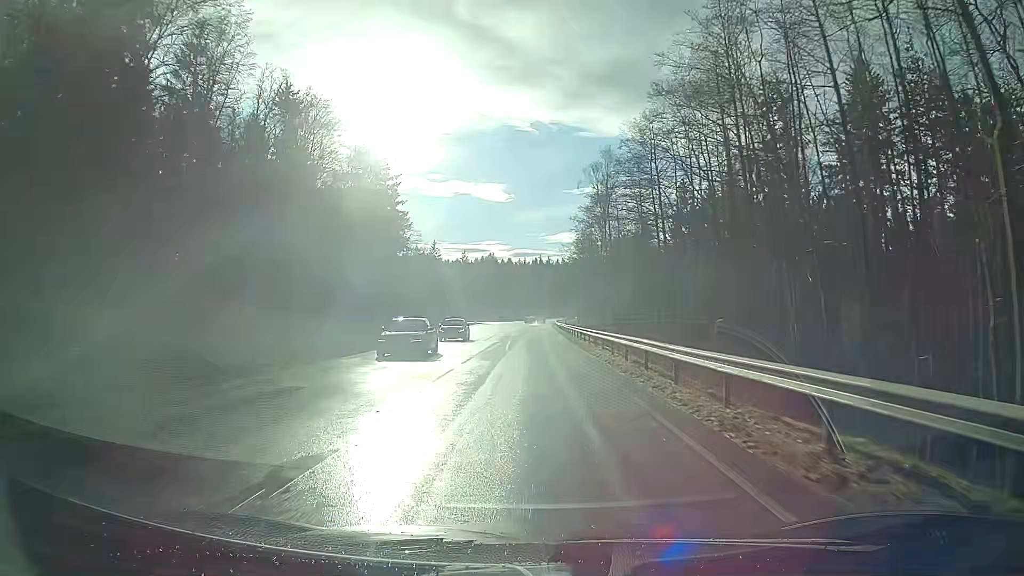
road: secondary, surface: asphalt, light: Day
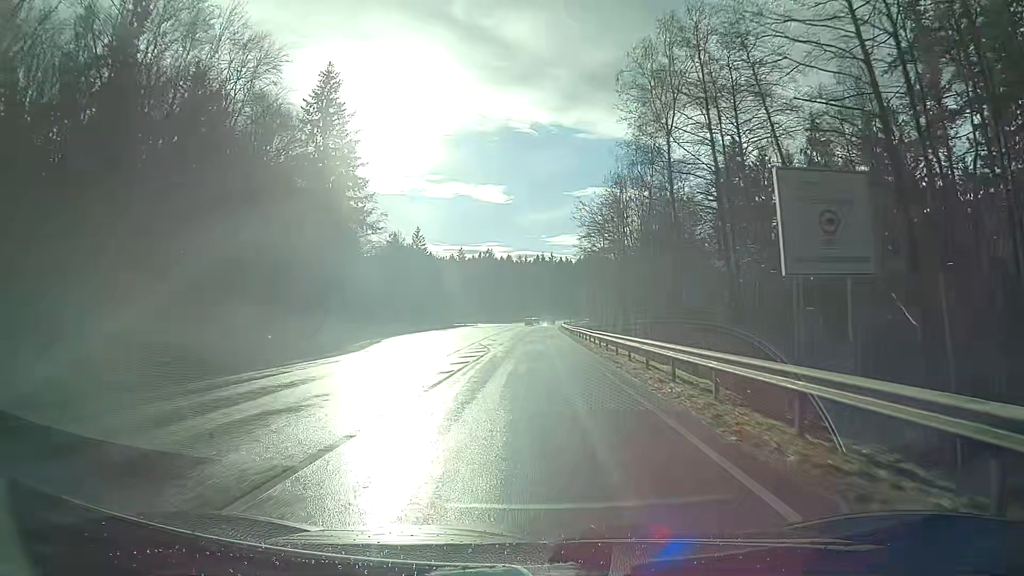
(-0.1, +31.2) m; 0°
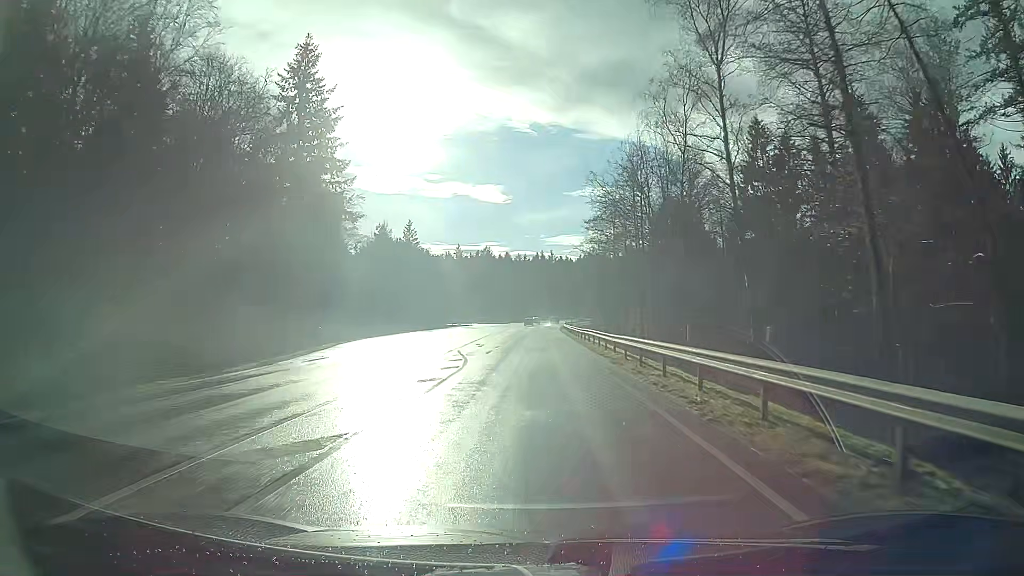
(0.0, +10.5) m; 0°
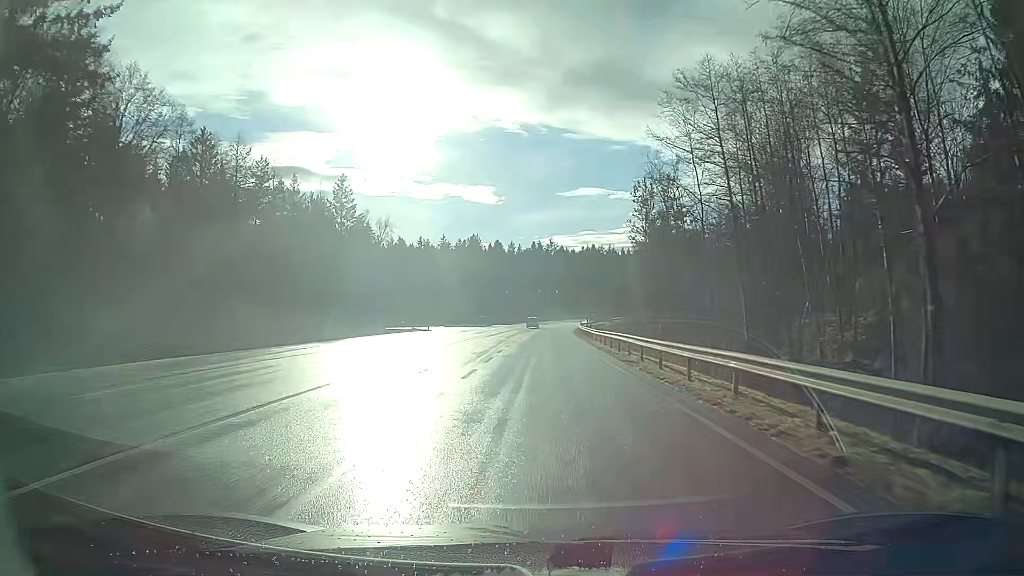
(+0.1, +53.6) m; 0°
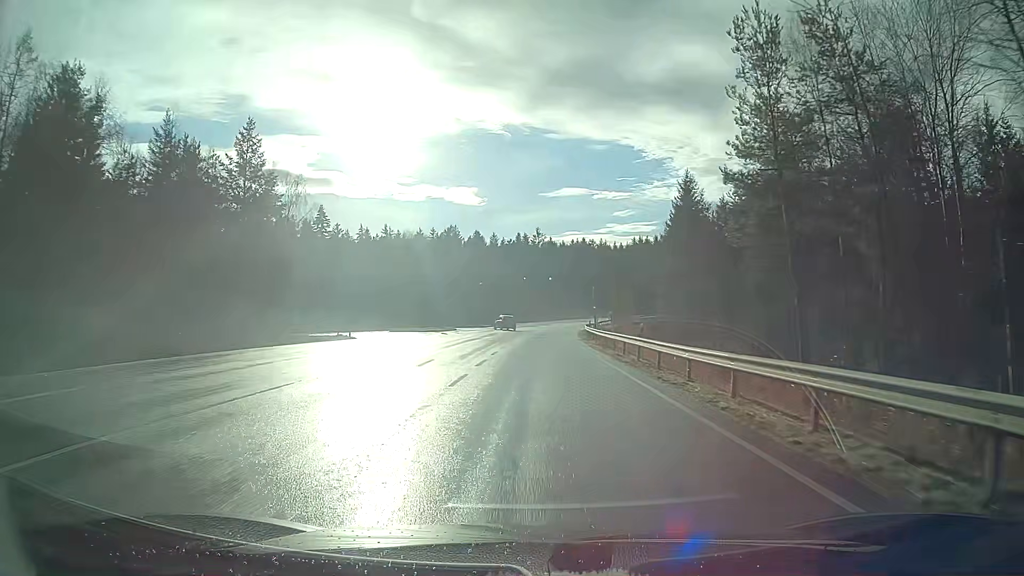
(+0.4, +32.0) m; +1°
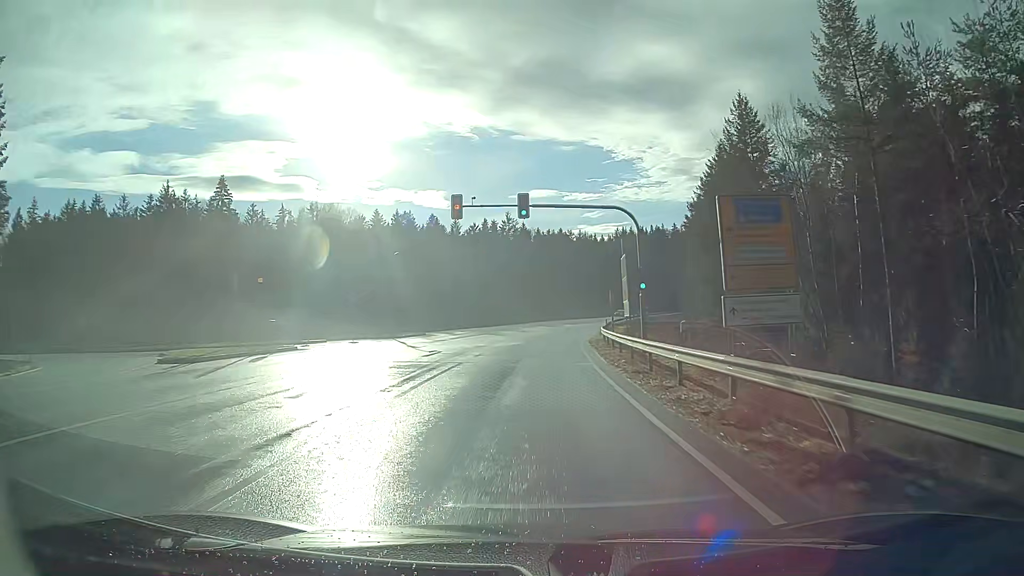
(+0.9, +42.8) m; +2°
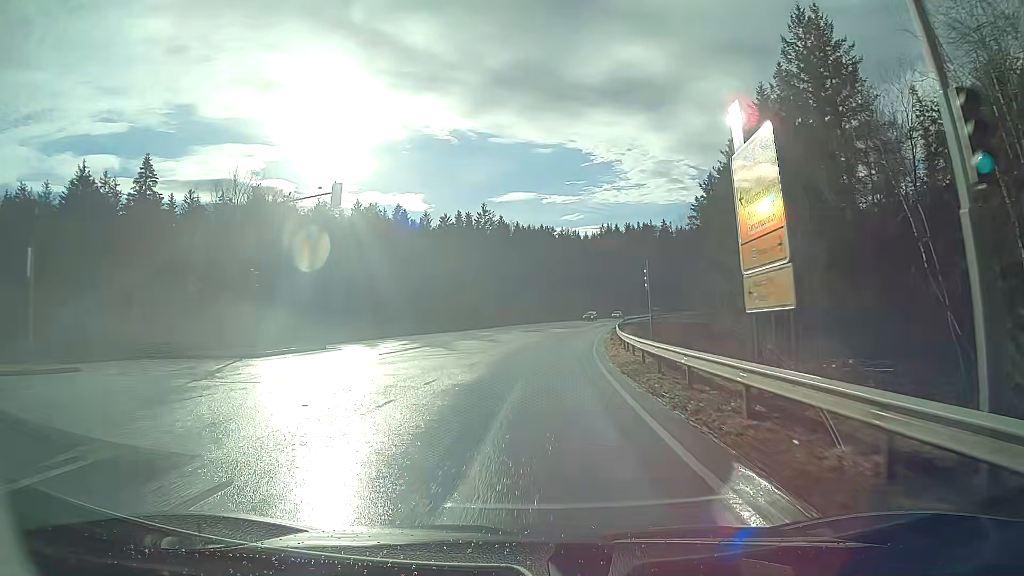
(+0.3, +21.5) m; +2°
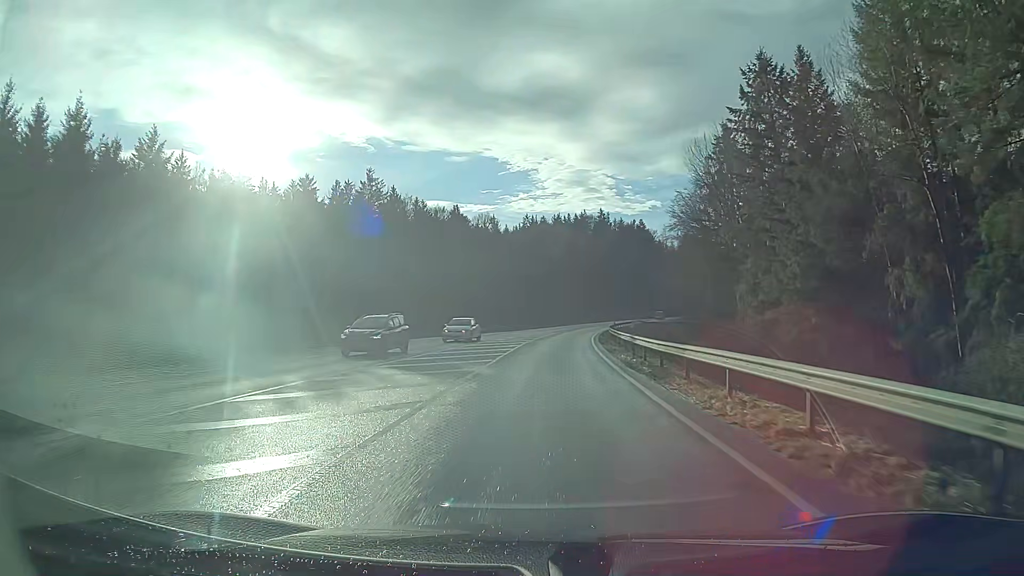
(+3.3, +53.5) m; +7°
